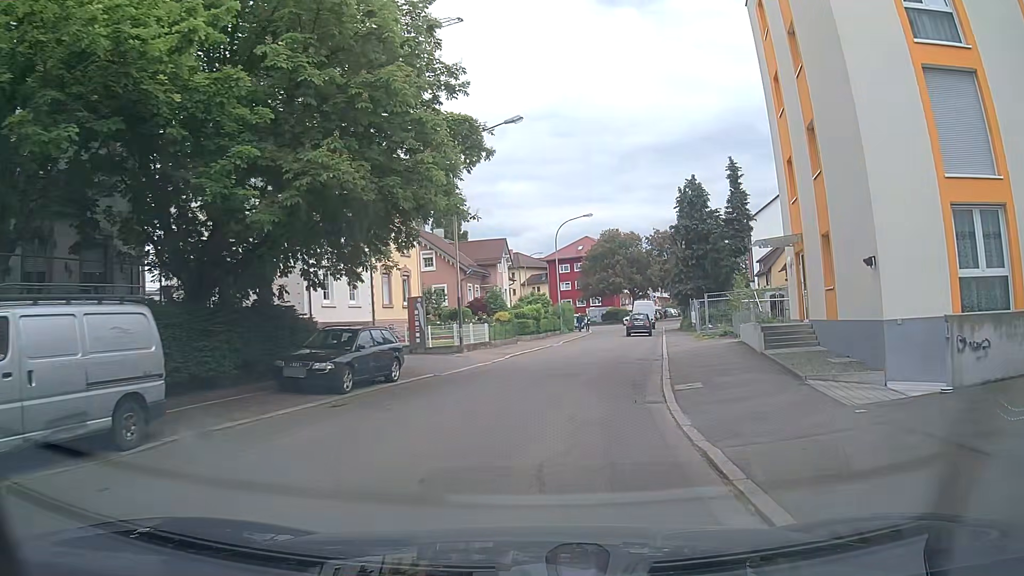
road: tertiary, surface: asphalt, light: Day
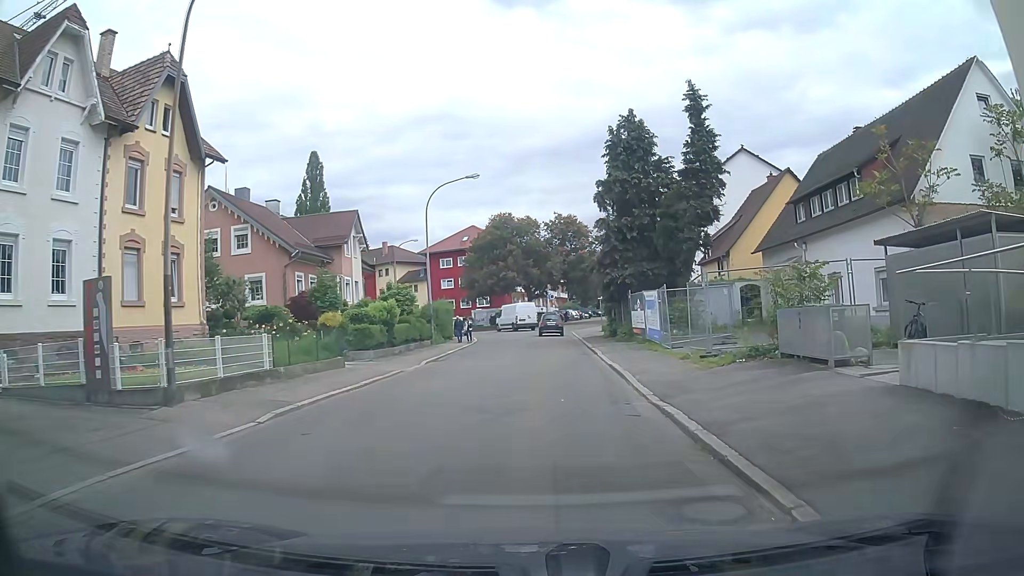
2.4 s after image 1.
(+1.2, +16.8) m; +8°
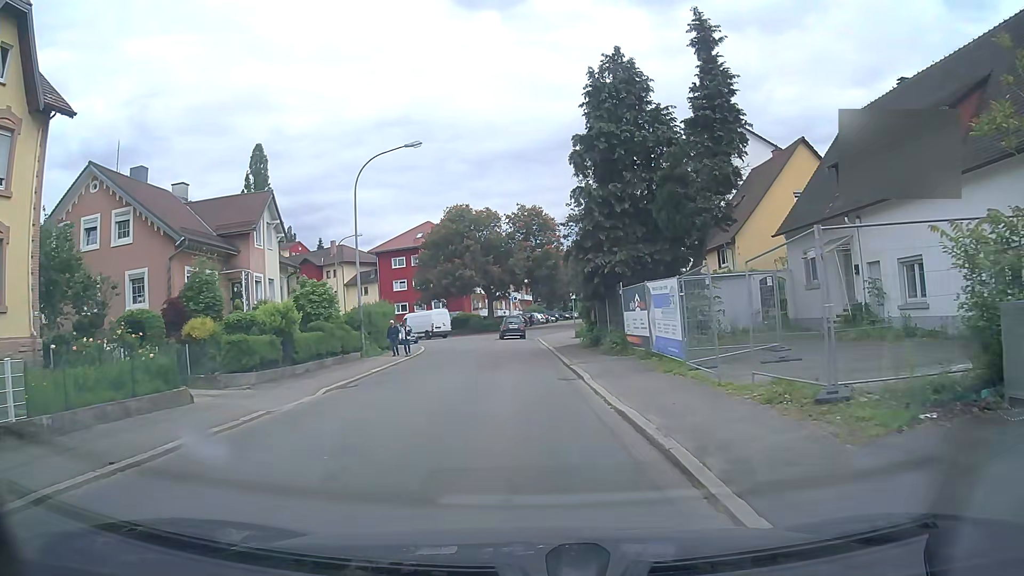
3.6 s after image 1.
(+0.3, +8.5) m; +3°
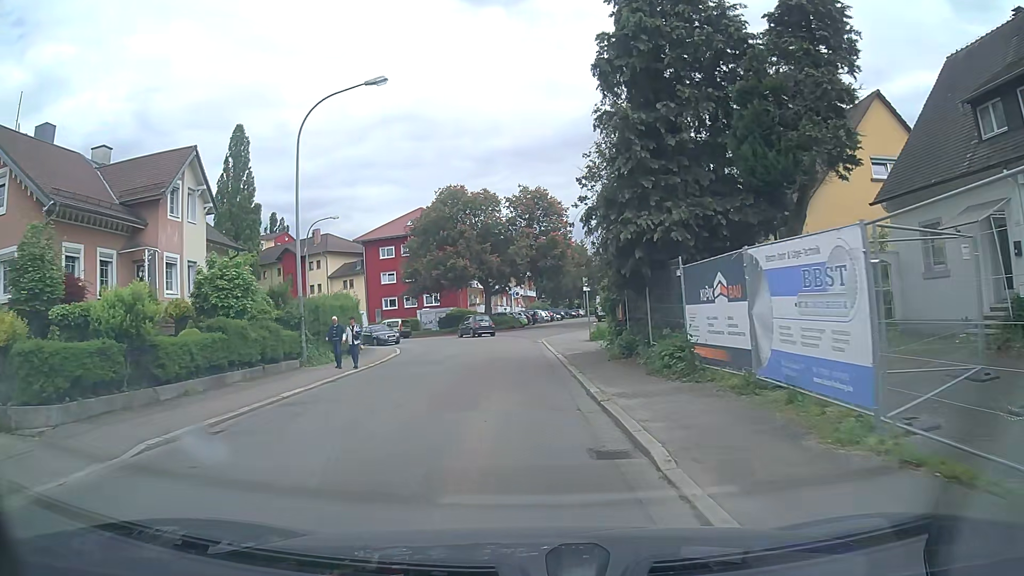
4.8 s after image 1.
(0.0, +8.6) m; 0°
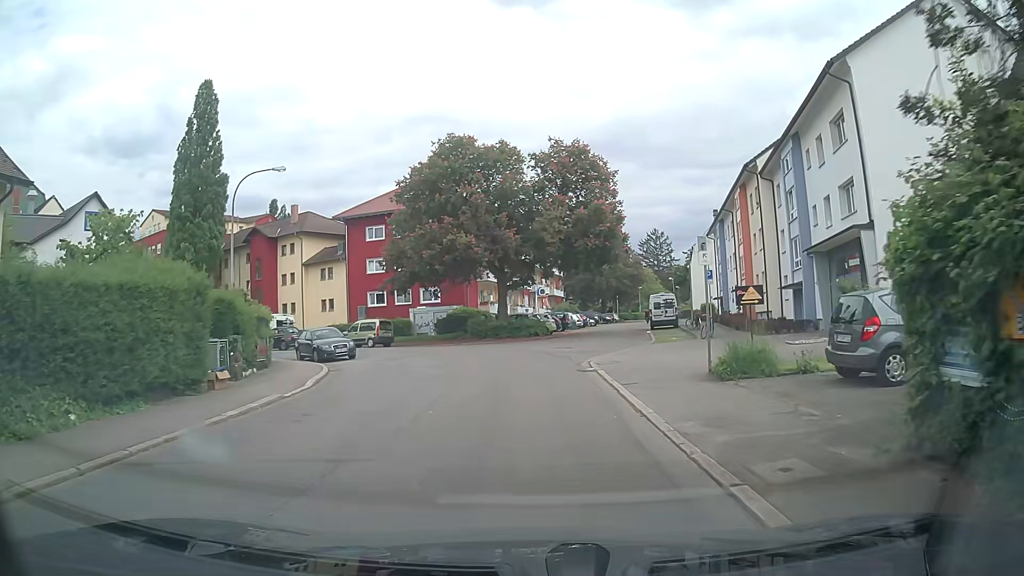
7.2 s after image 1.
(-0.7, +17.3) m; -3°
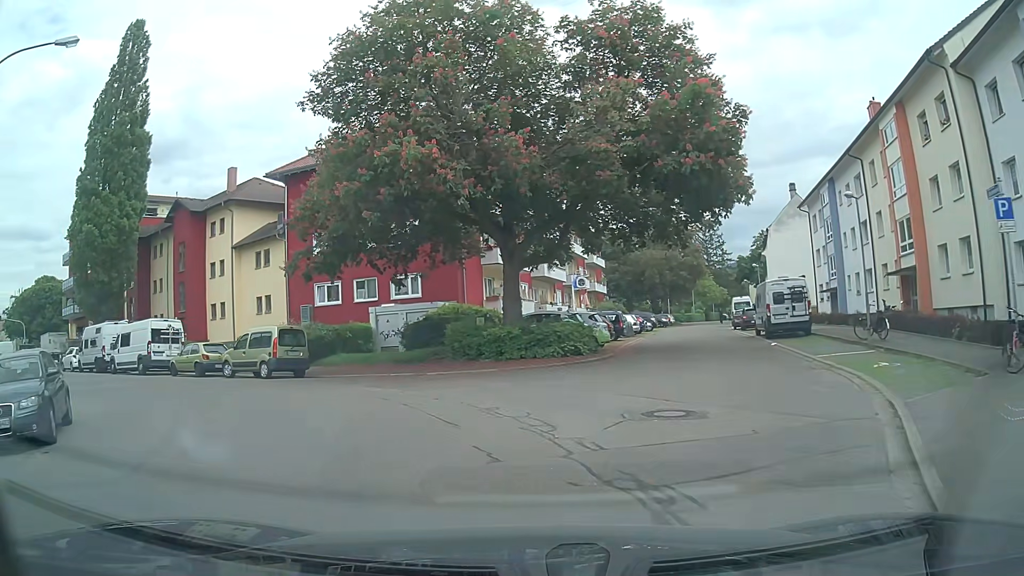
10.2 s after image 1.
(+0.1, +20.4) m; -5°
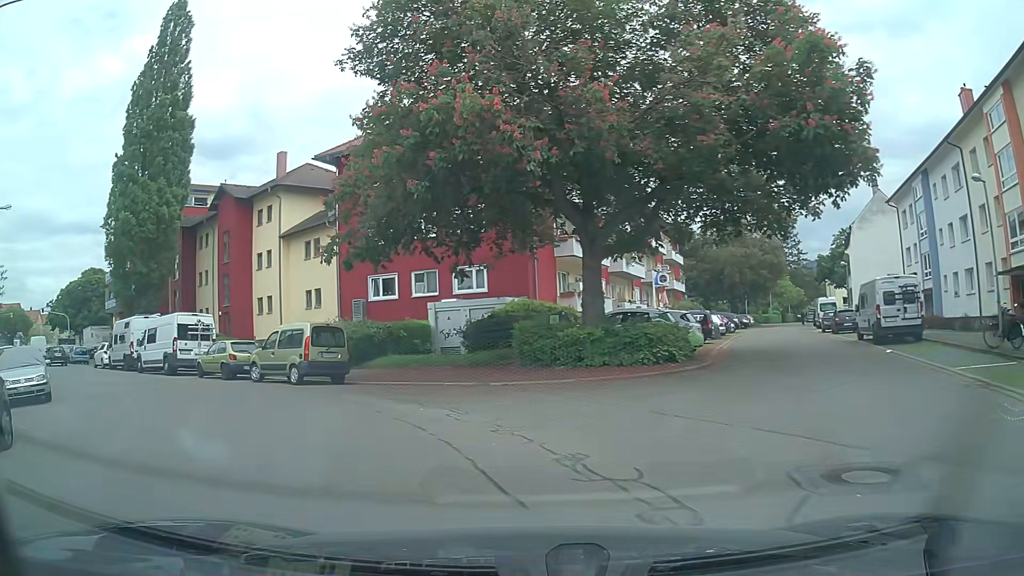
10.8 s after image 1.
(-0.1, +3.8) m; -4°
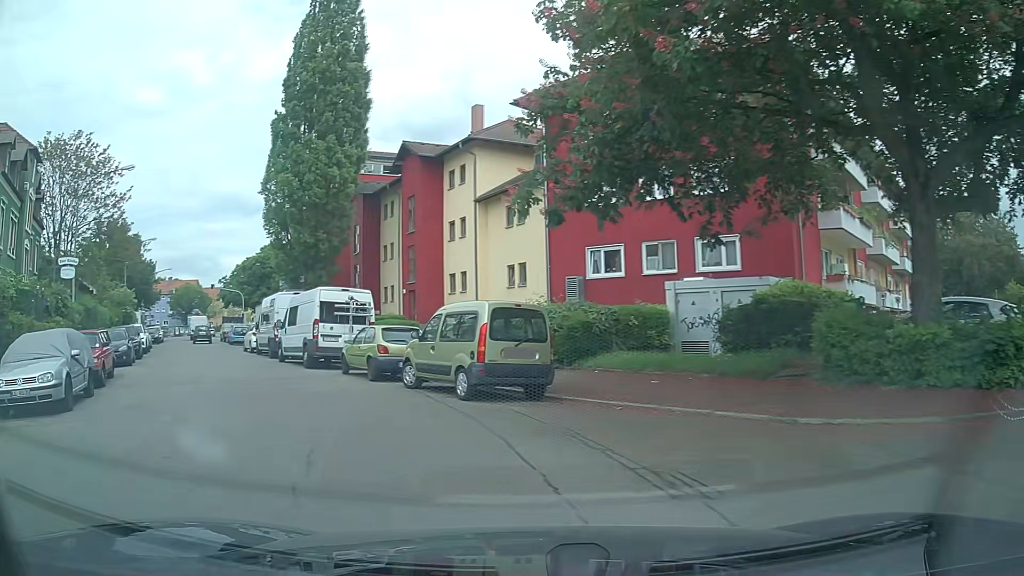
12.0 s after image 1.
(-1.1, +7.2) m; -19°
